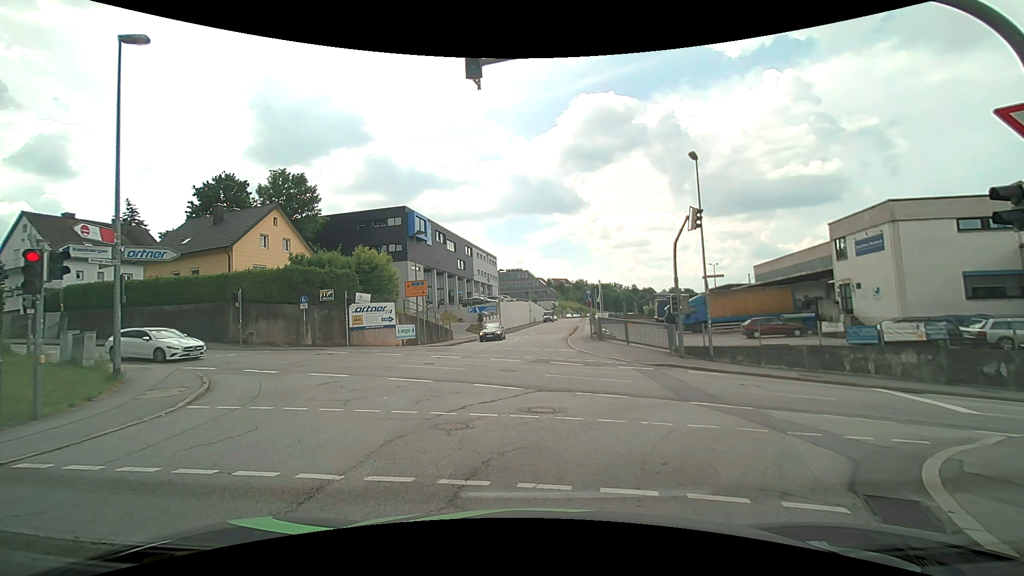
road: residential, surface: asphalt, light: Day
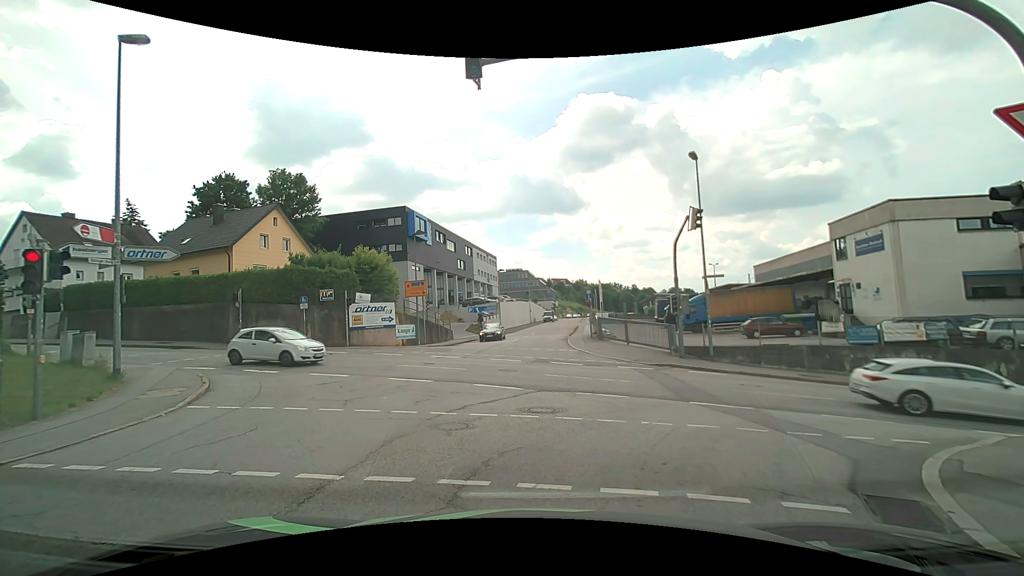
(0.0, 0.0) m; 0°
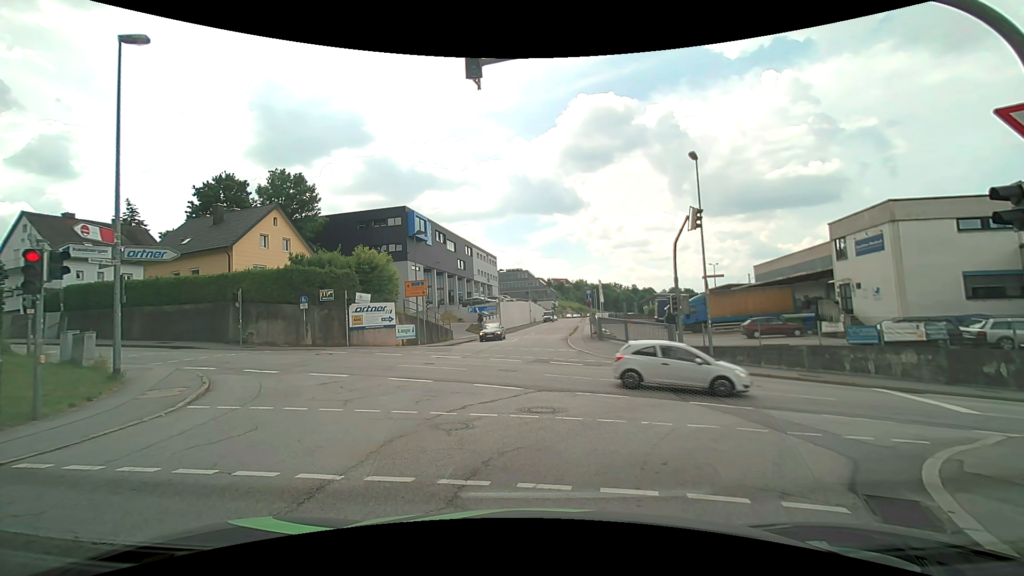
(0.0, 0.0) m; 0°
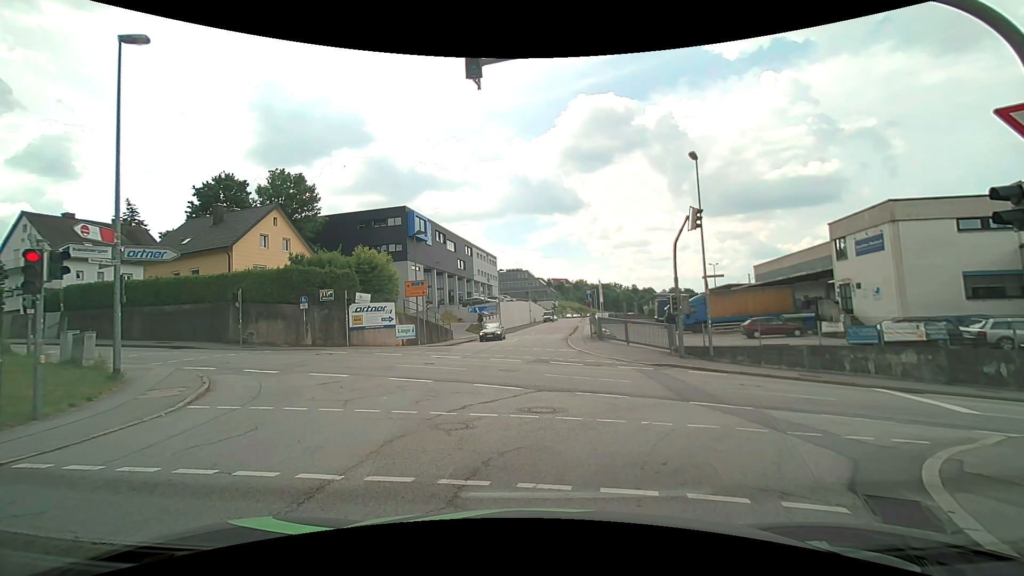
(0.0, 0.0) m; 0°
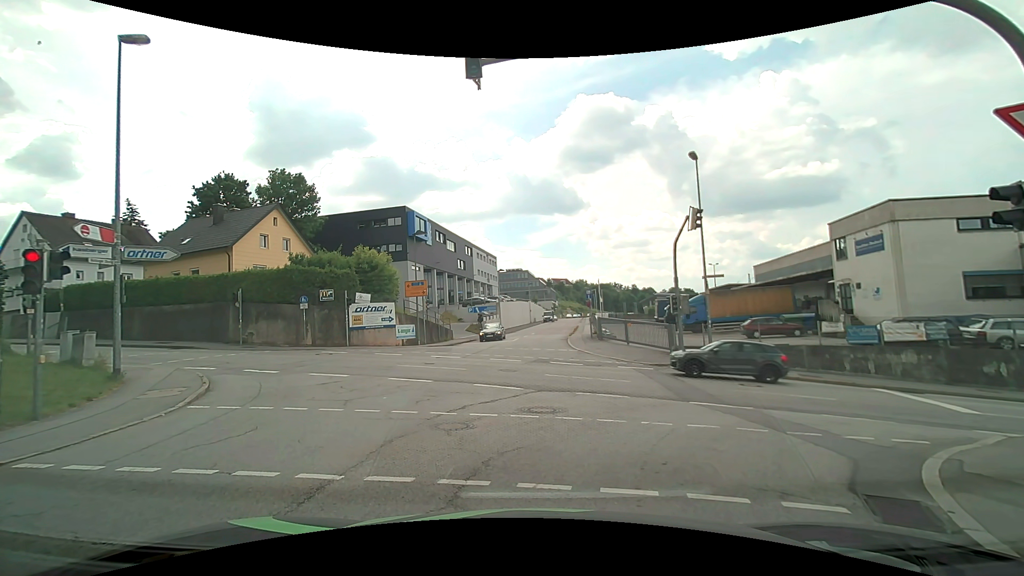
(0.0, 0.0) m; 0°
(+1, +10) (+2, +20) (+2, +30) (+3, +40) (+5, +50) (+7, +60) (+9, +69) (+11, +79) (+12, +89) (+14, +99) m
